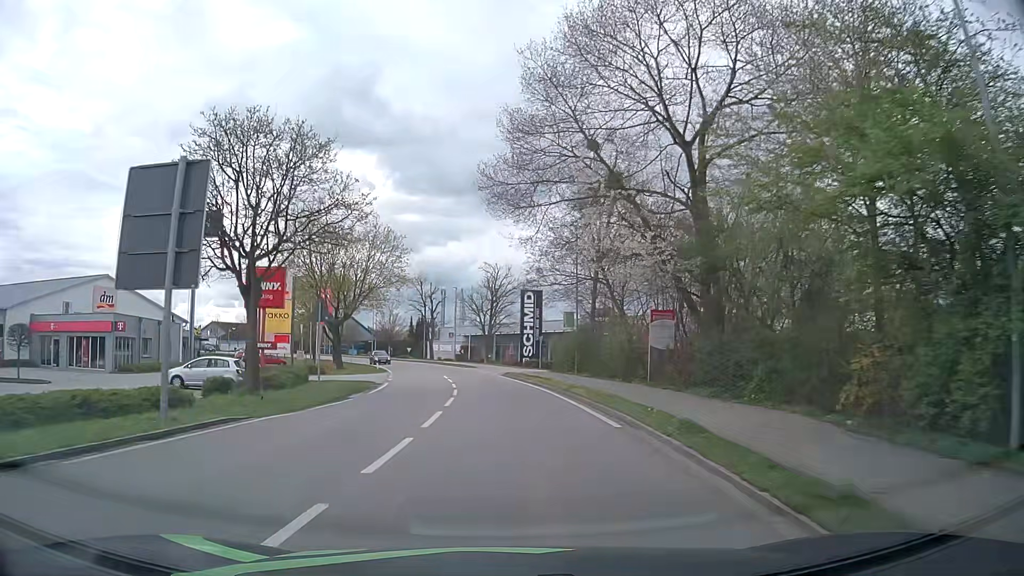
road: tertiary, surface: asphalt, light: Day
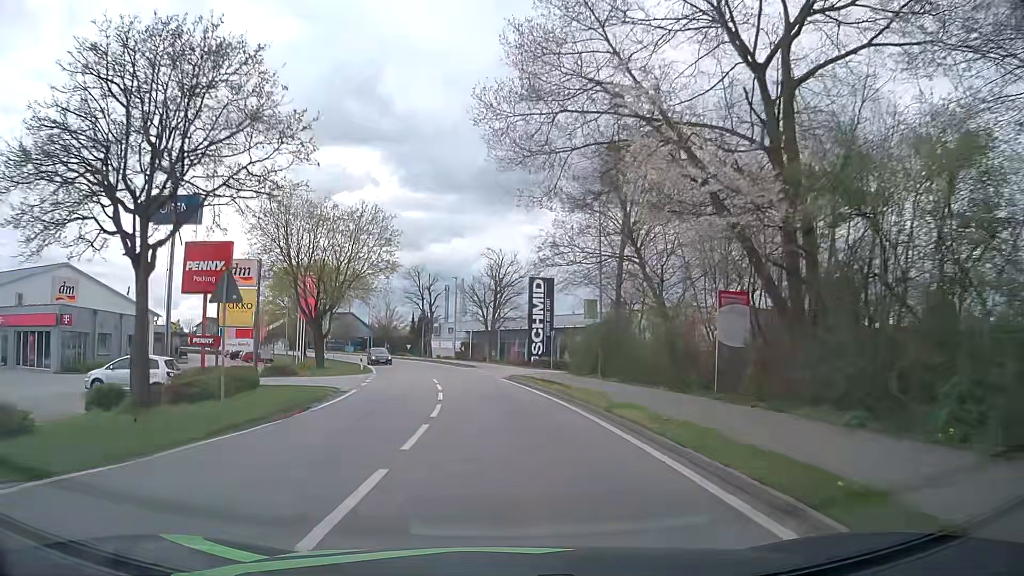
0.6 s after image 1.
(0.0, +7.4) m; 0°
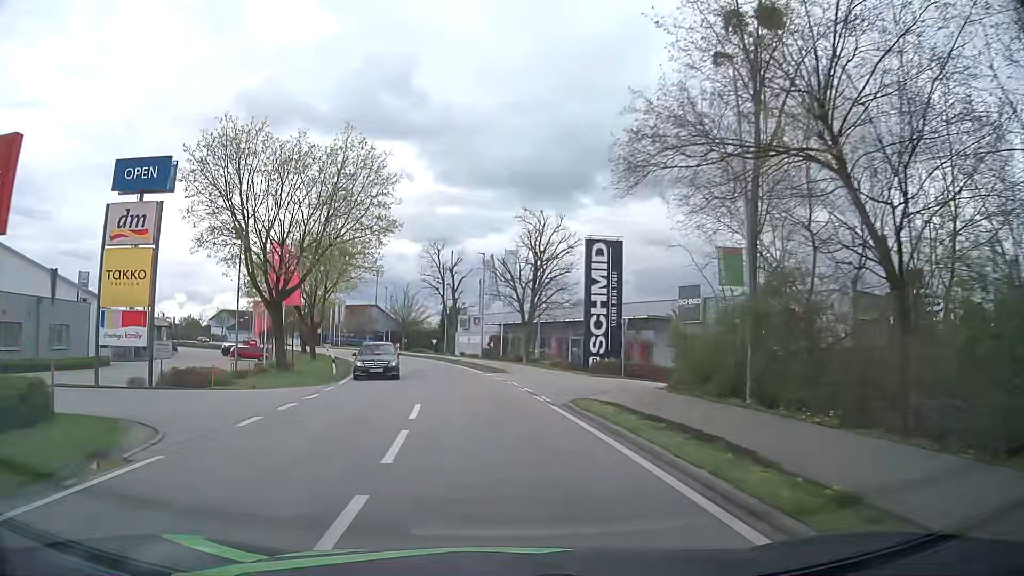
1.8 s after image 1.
(-0.3, +14.9) m; -3°
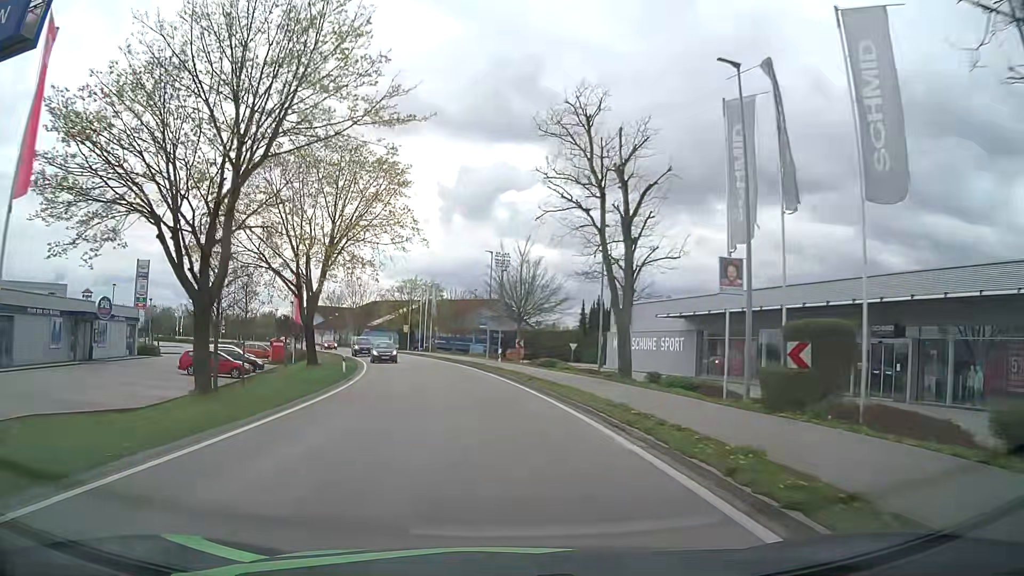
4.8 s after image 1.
(-4.2, +37.6) m; -12°
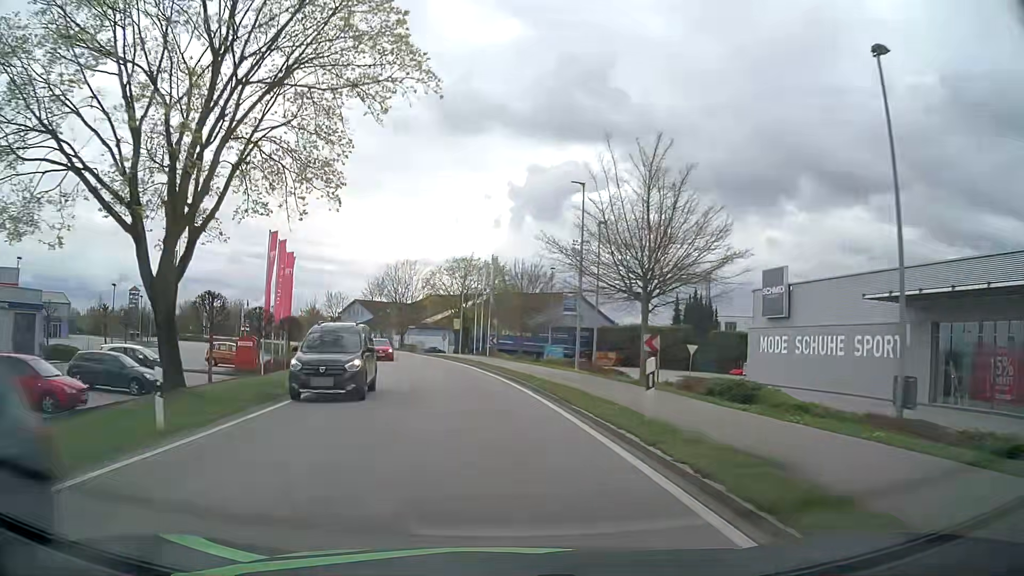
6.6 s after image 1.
(-0.9, +22.5) m; -5°
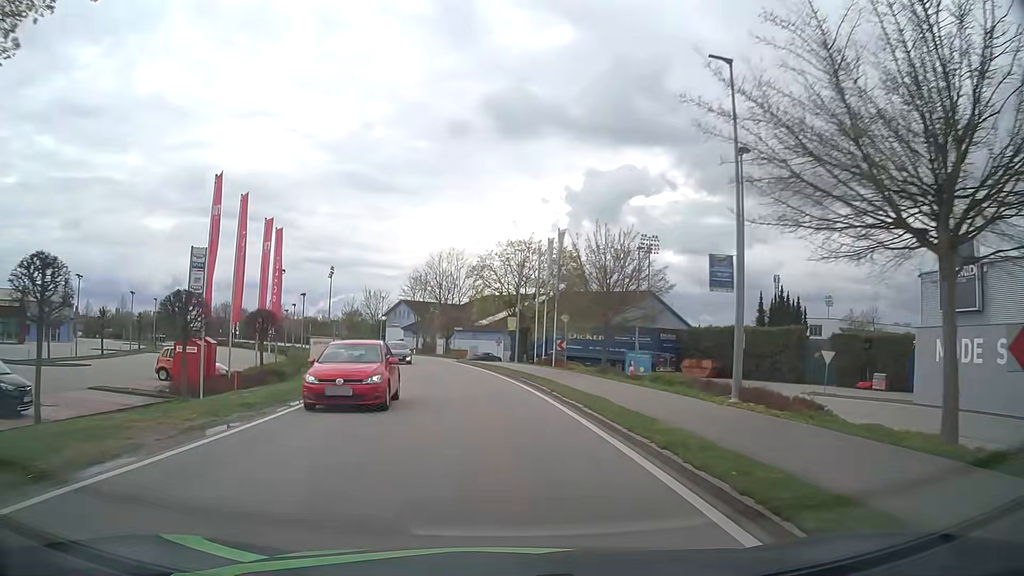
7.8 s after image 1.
(-0.7, +14.2) m; -5°
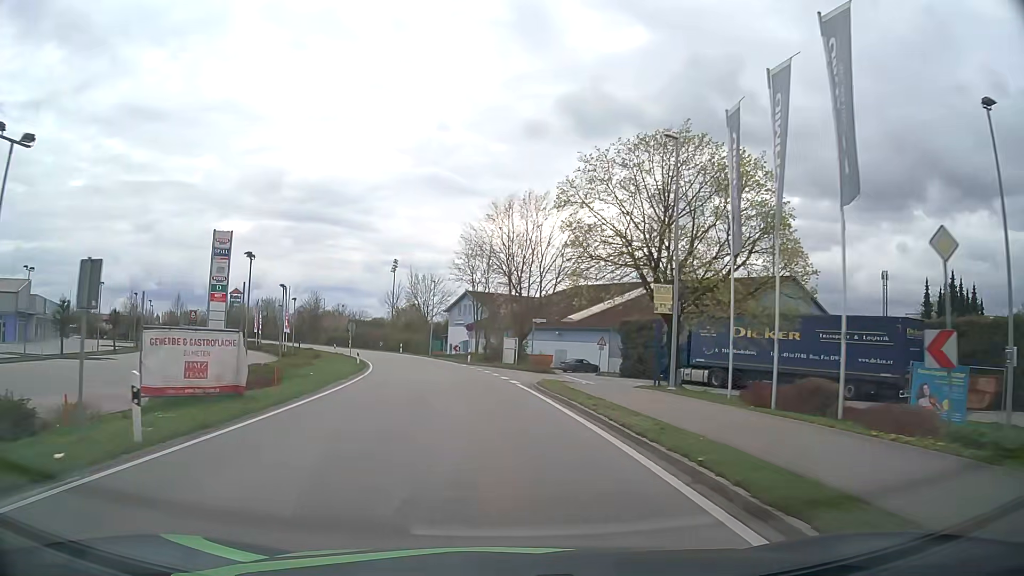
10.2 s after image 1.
(-1.8, +27.5) m; -7°
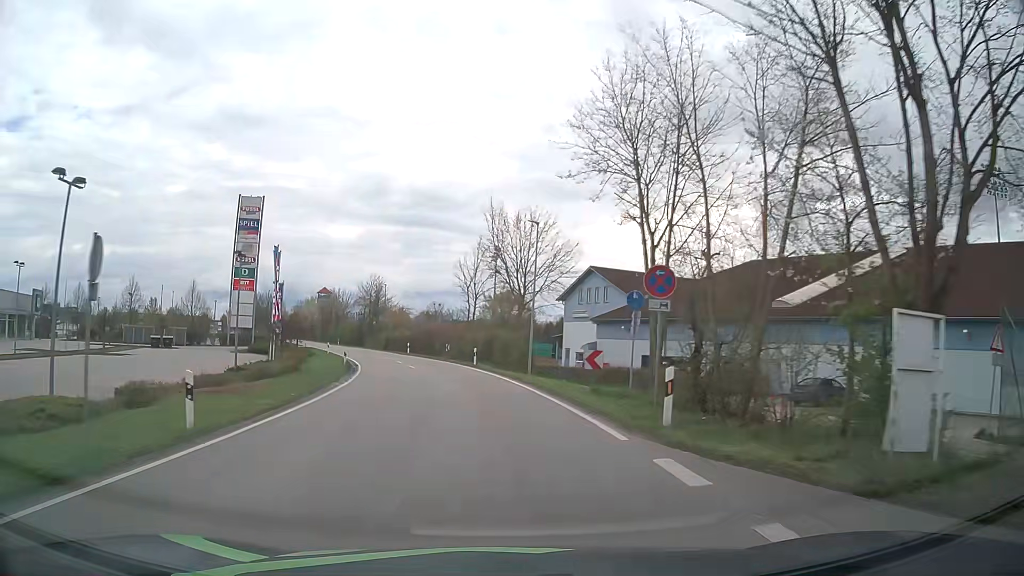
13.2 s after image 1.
(-3.1, +35.3) m; -10°
(0, +10) (-1, +20) (-2, +30) (-4, +40) (-7, +49) (-10, +59) (-13, +68) (-17, +78) (-21, +87) (-24, +96) m
